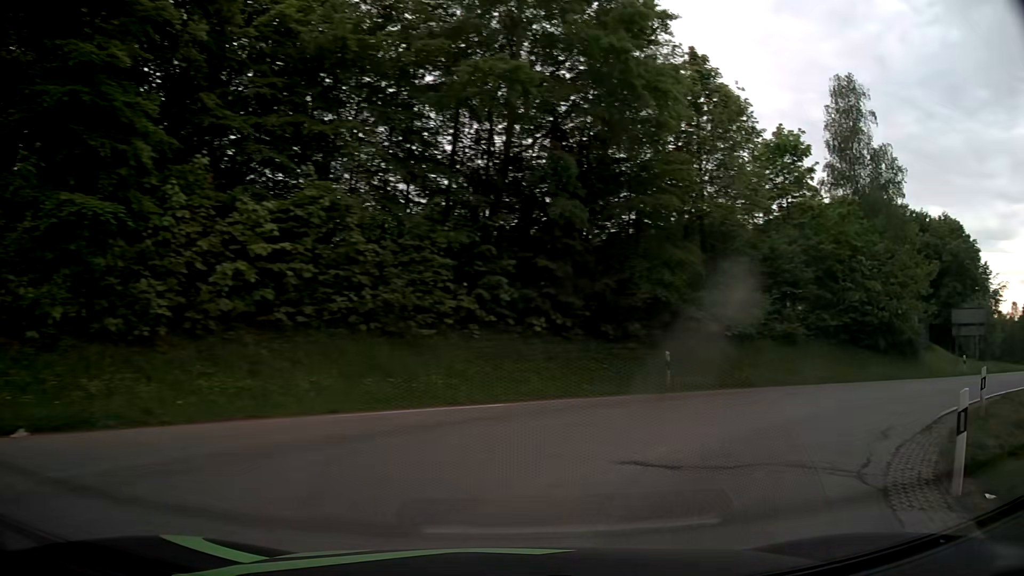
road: tertiary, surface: asphalt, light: Day
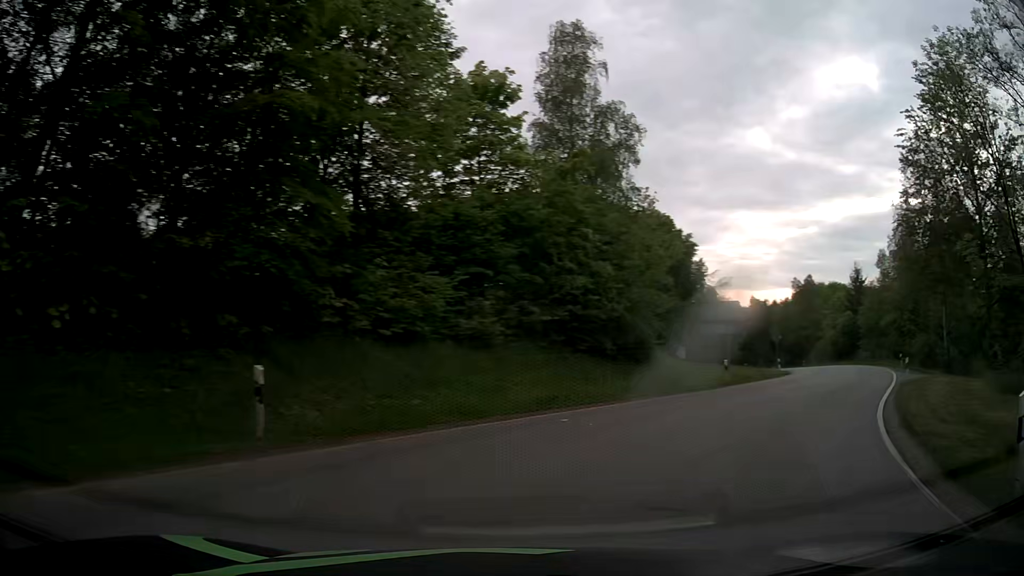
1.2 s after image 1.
(+2.3, +9.1) m; +28°
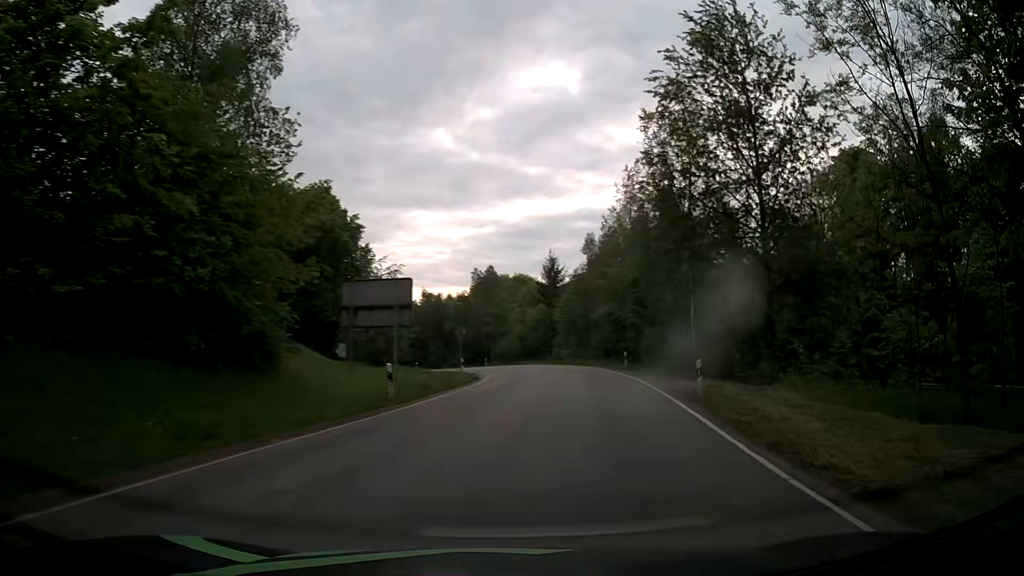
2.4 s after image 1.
(+2.8, +10.4) m; +29°
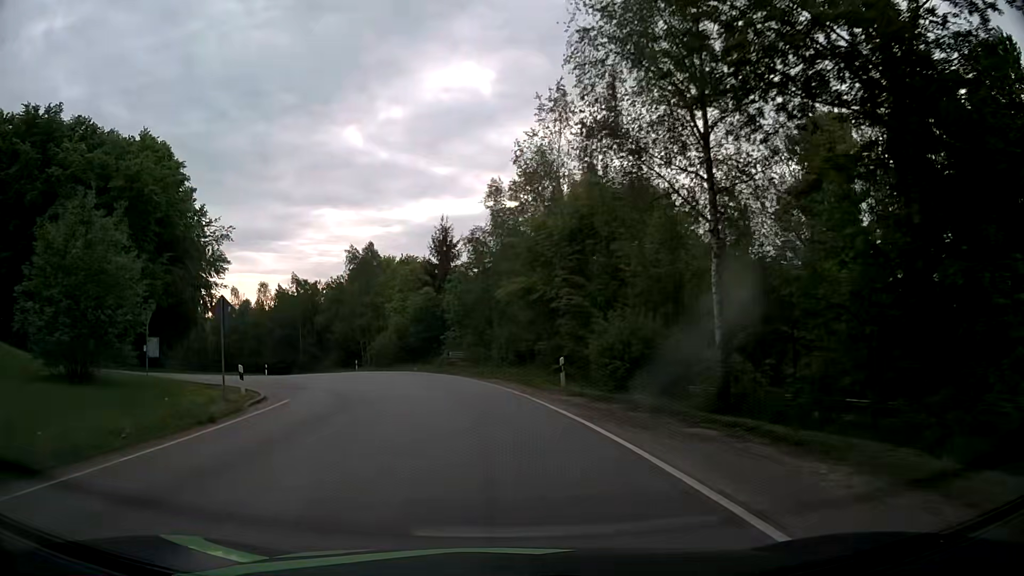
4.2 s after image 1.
(+2.6, +20.5) m; +9°
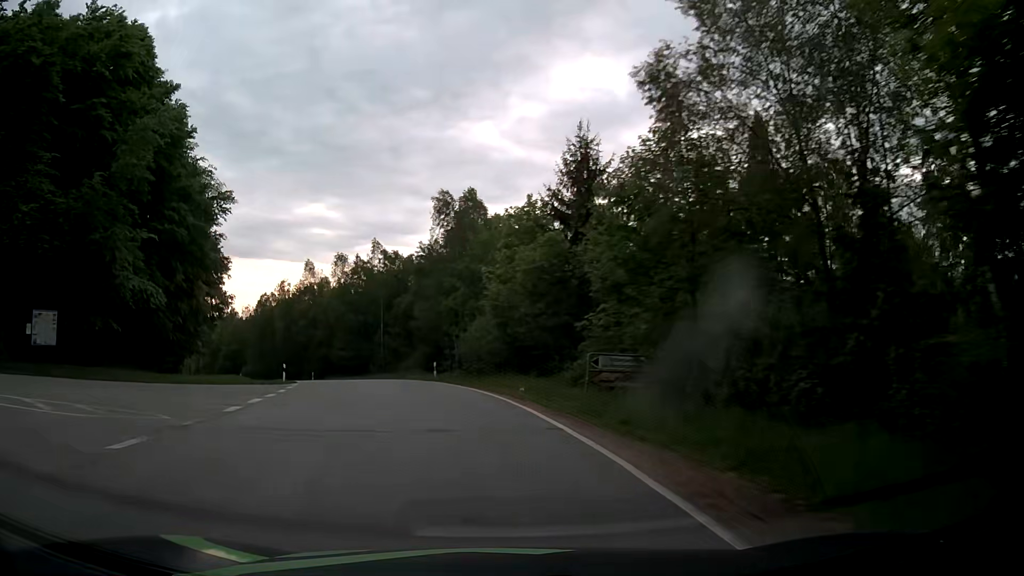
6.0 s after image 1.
(-2.1, +25.0) m; -11°
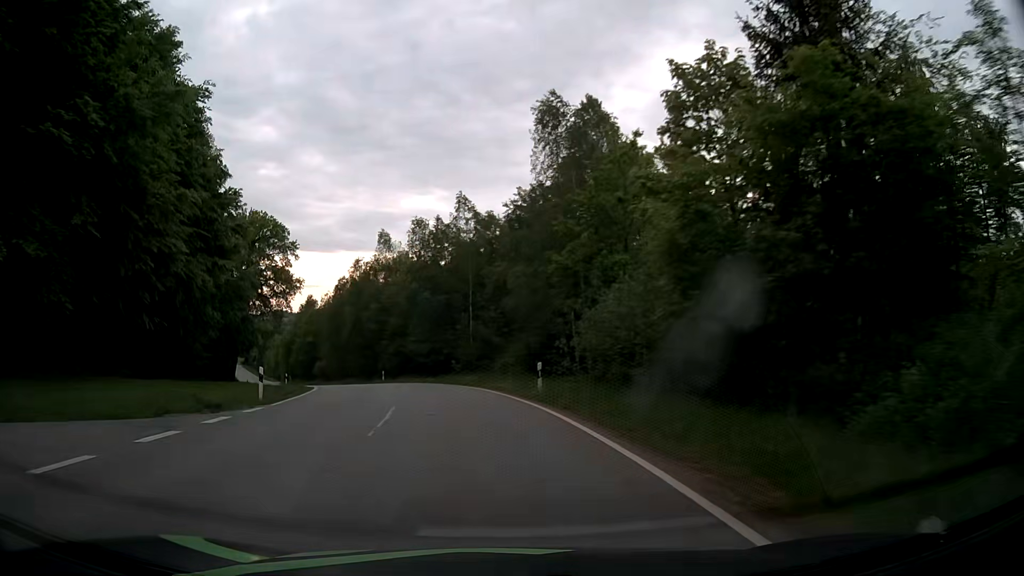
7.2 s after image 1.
(-1.5, +17.8) m; -10°
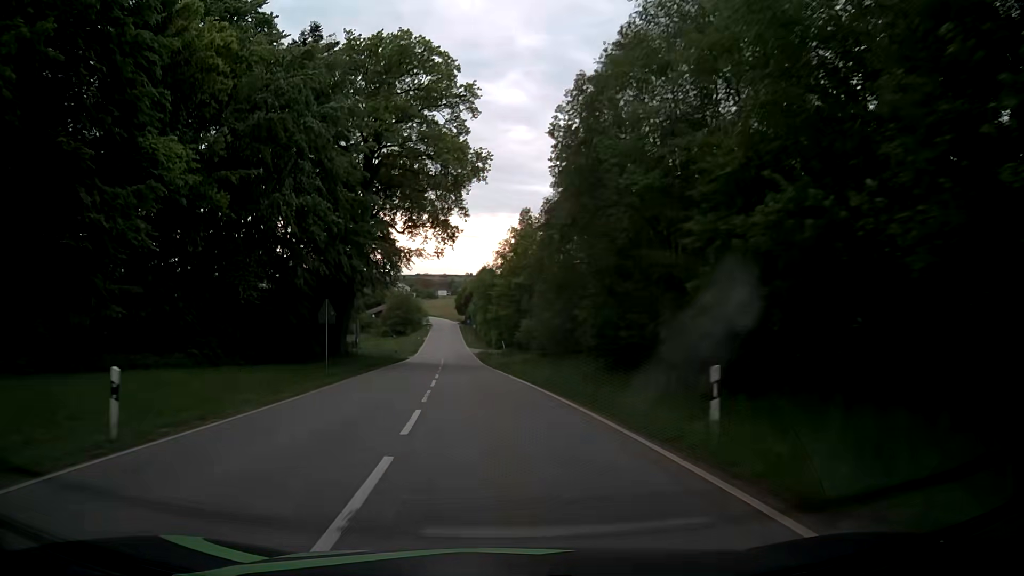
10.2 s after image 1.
(-9.2, +47.5) m; -21°
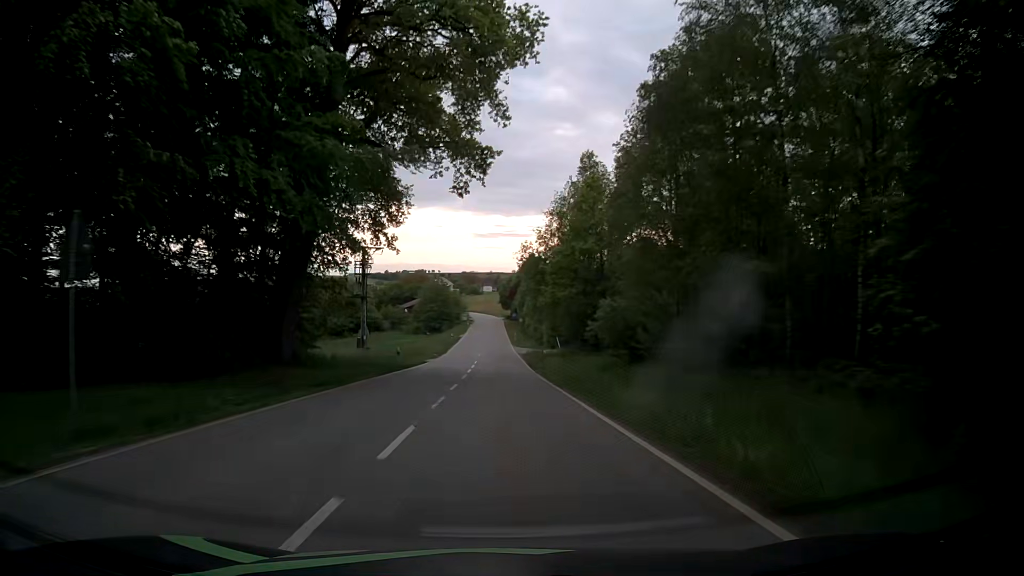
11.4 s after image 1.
(-1.0, +20.5) m; -5°
(0, +10) (0, +20) (0, +30) (-1, +40) (-1, +50) (-1, +60) (-1, +70) (-1, +80) (-2, +90) (-2, +100) m
